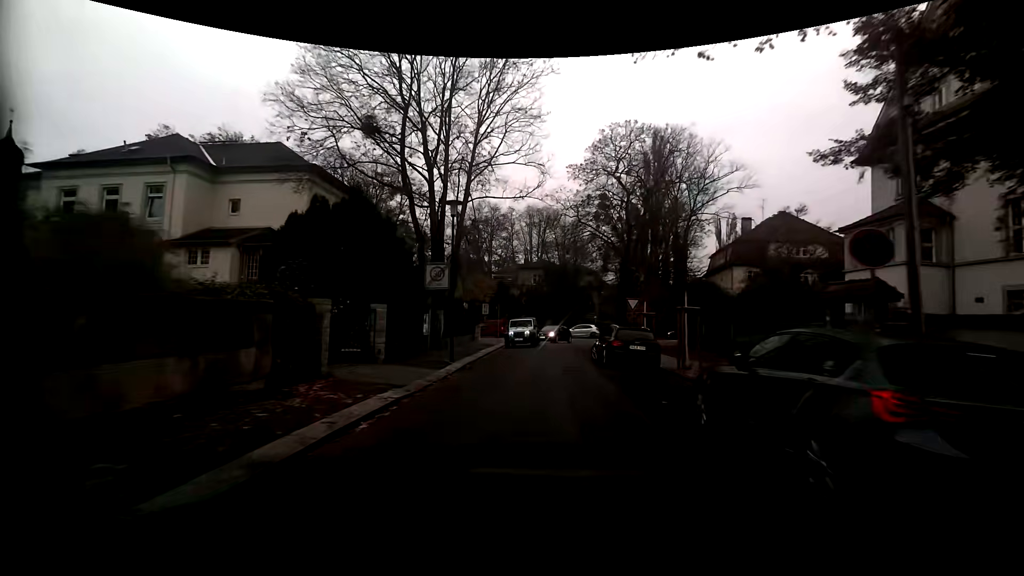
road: residential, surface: asphalt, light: Day
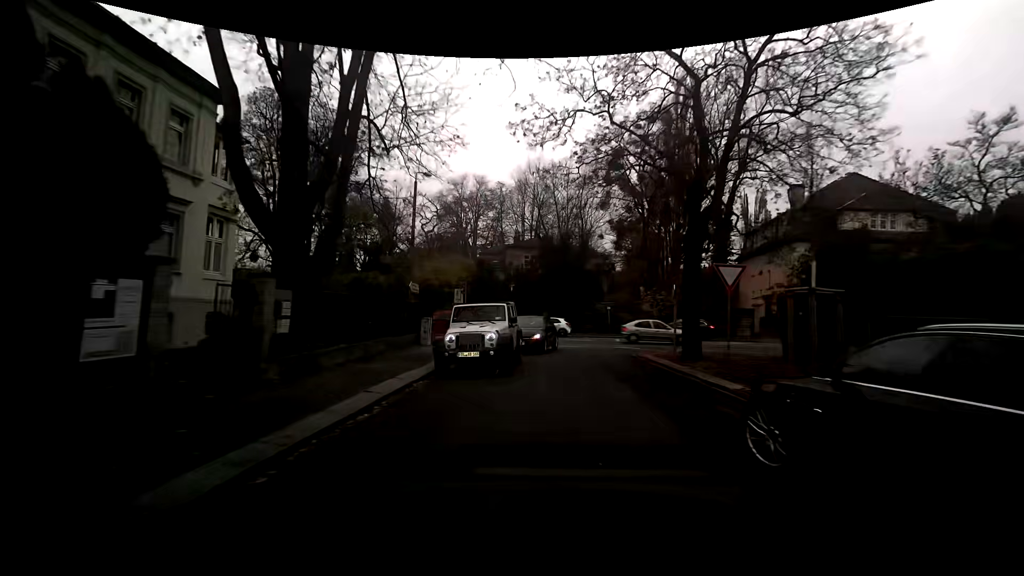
(+0.1, +14.9) m; 0°
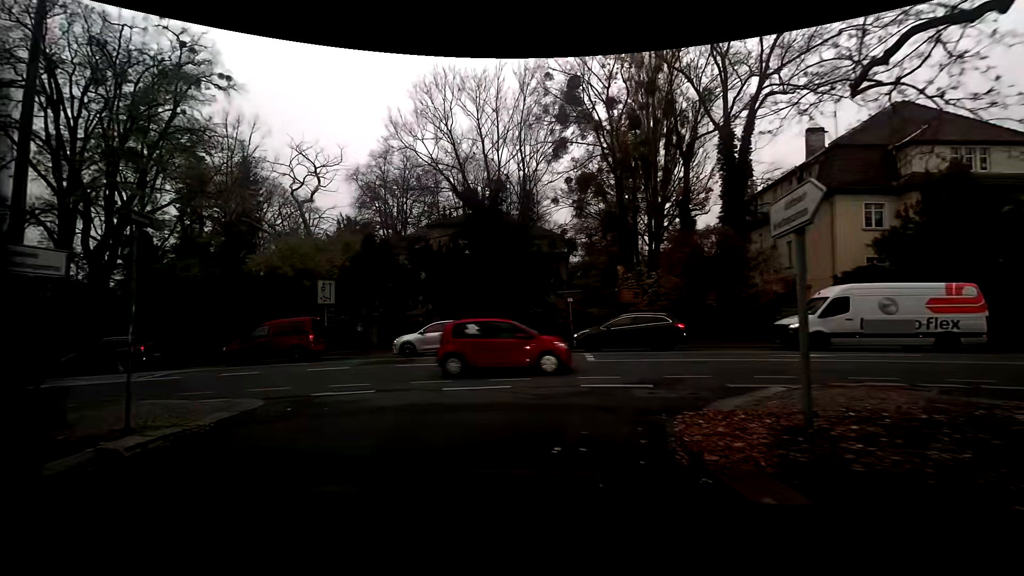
(+2.3, +15.2) m; +5°
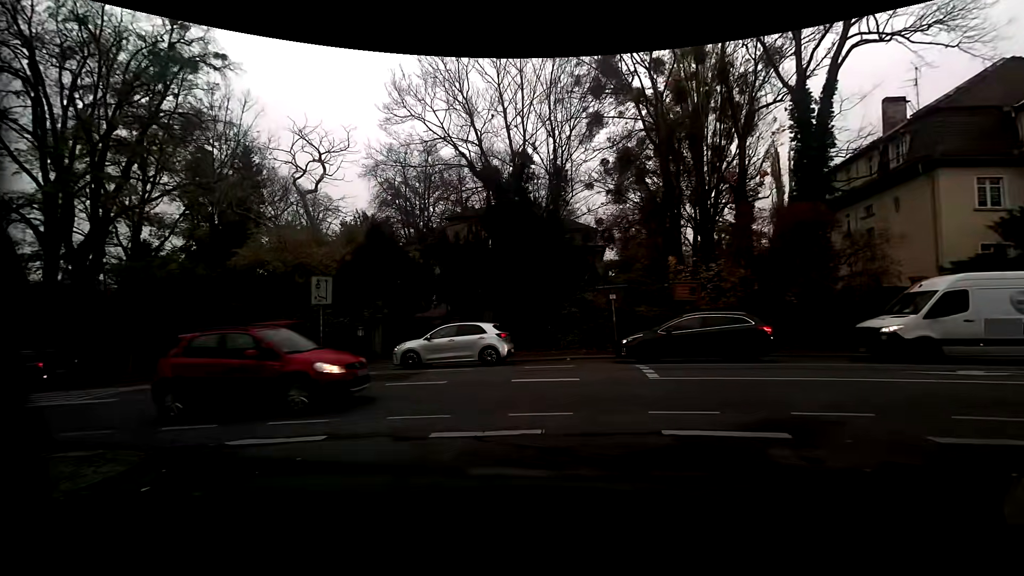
(-0.1, +4.2) m; -2°
